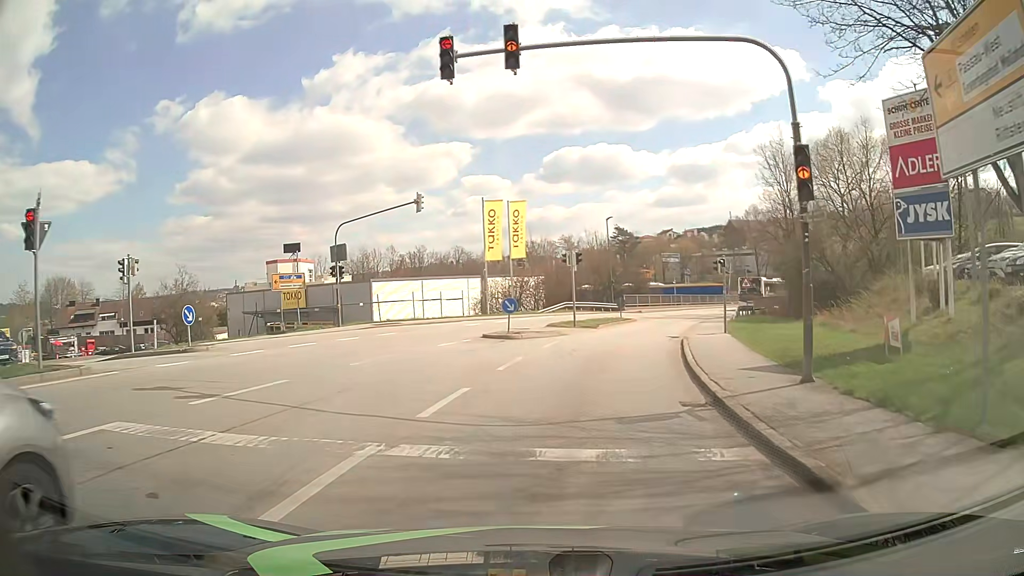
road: tertiary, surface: asphalt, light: Day
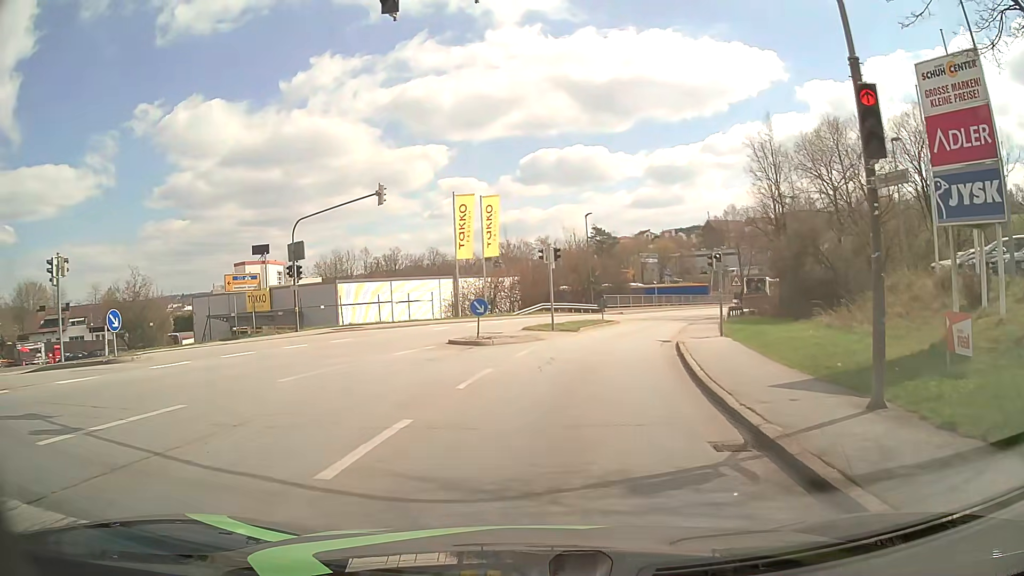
(+0.1, +2.8) m; +4°
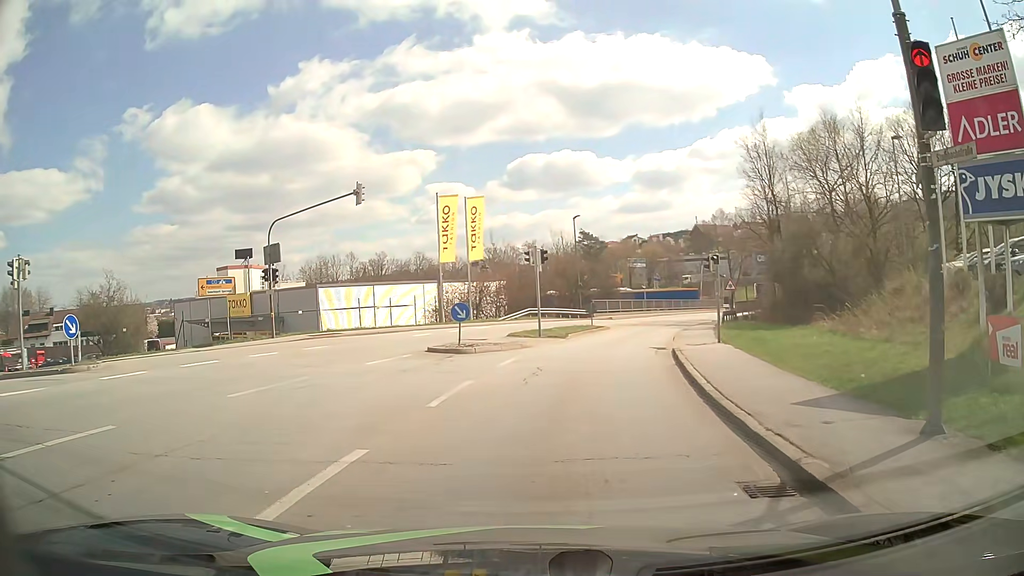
(0.0, +1.3) m; +1°
